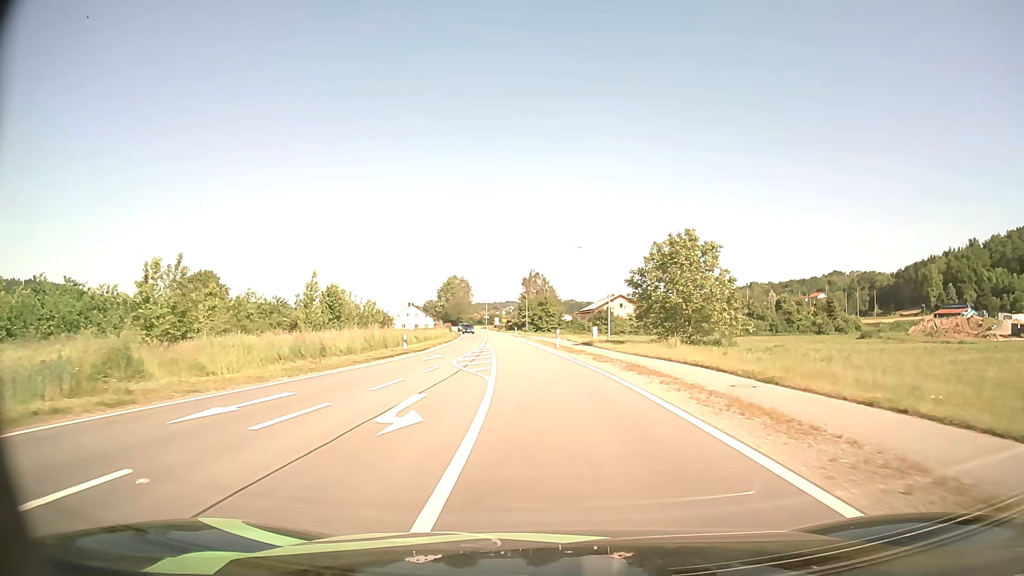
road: secondary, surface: asphalt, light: Day
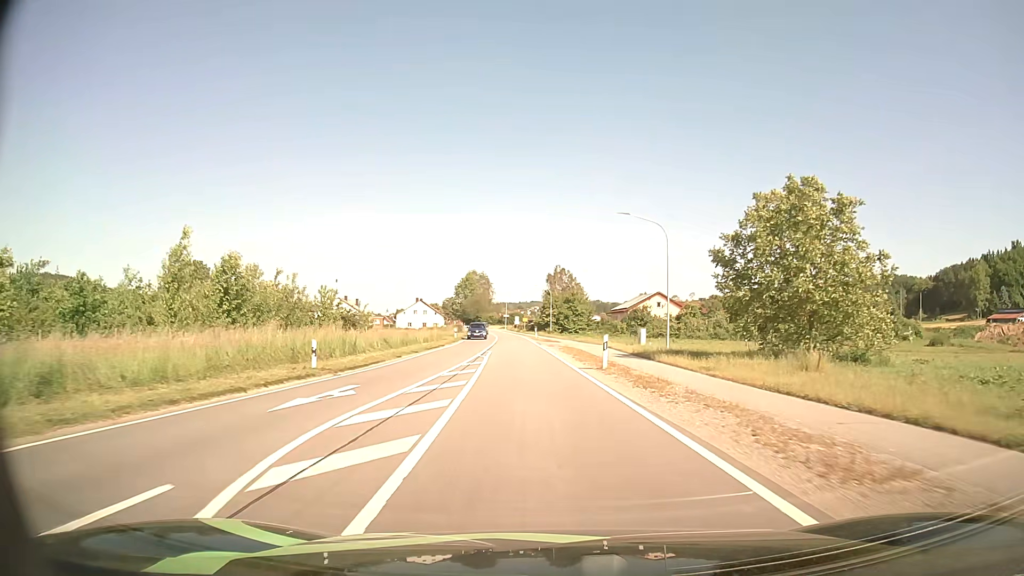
(-0.4, +18.4) m; -2°
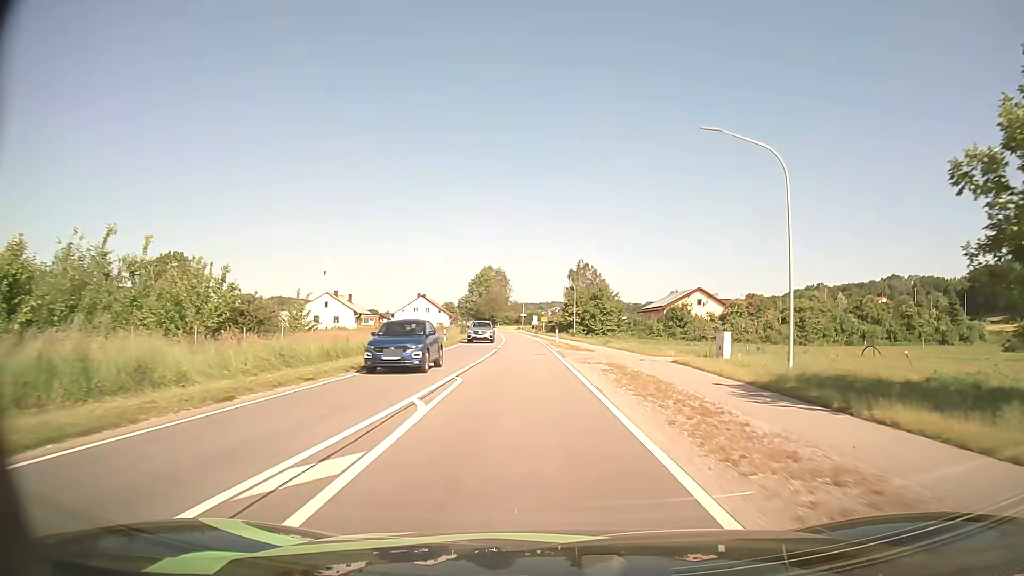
(-0.3, +18.3) m; -2°
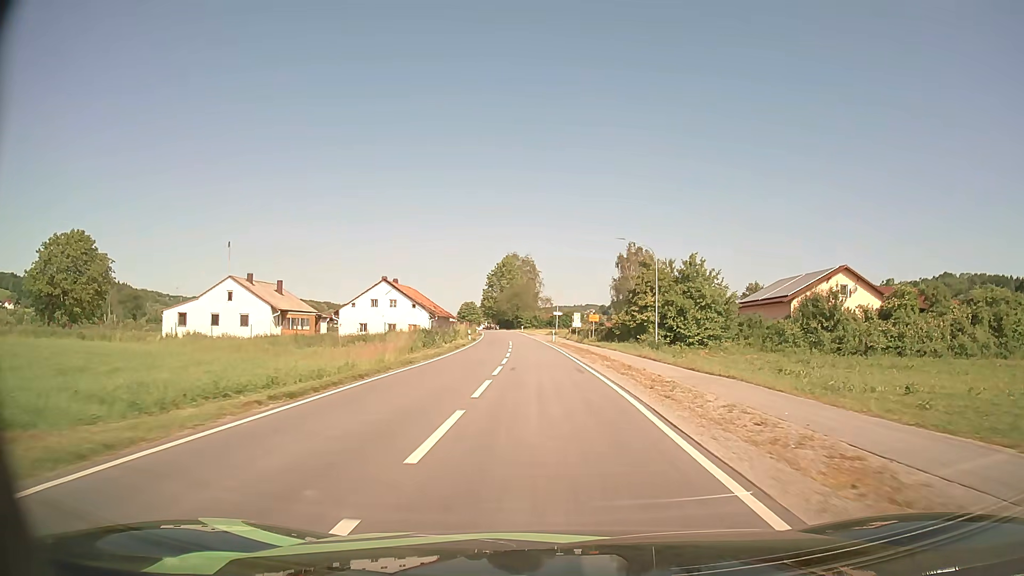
(-1.7, +45.4) m; -3°
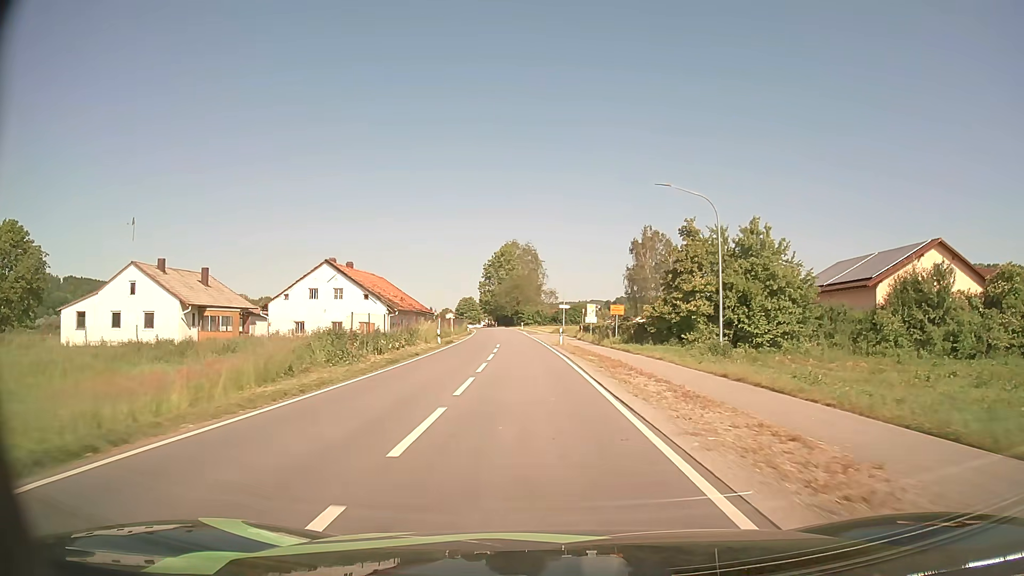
(0.0, +18.0) m; 0°
